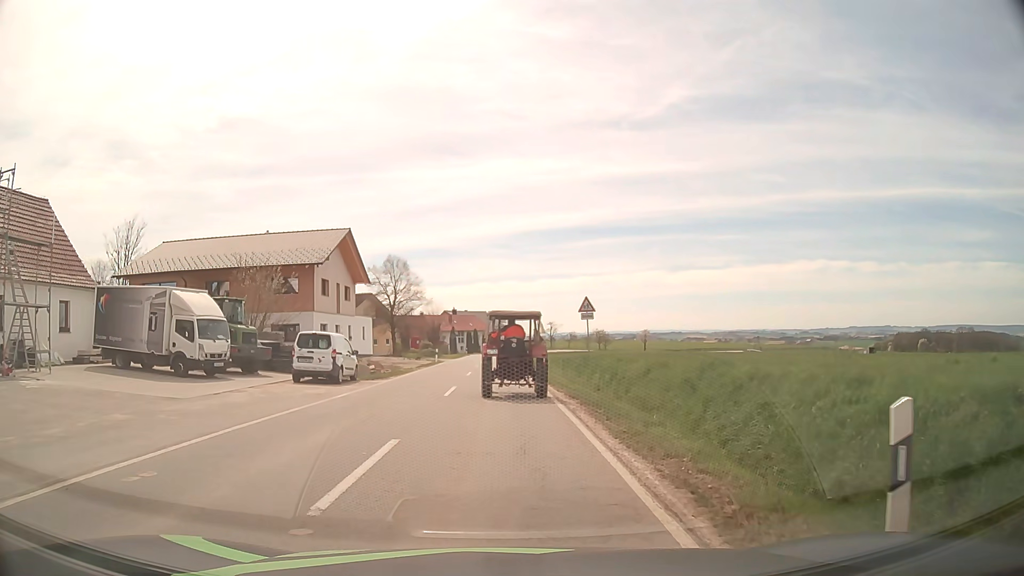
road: tertiary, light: Day
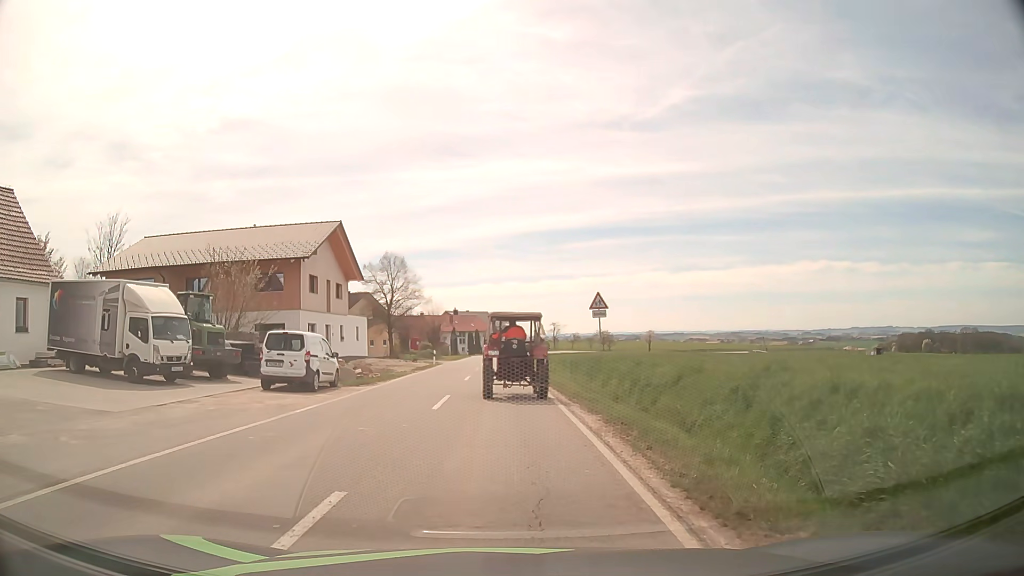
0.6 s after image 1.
(0.0, +3.3) m; 0°
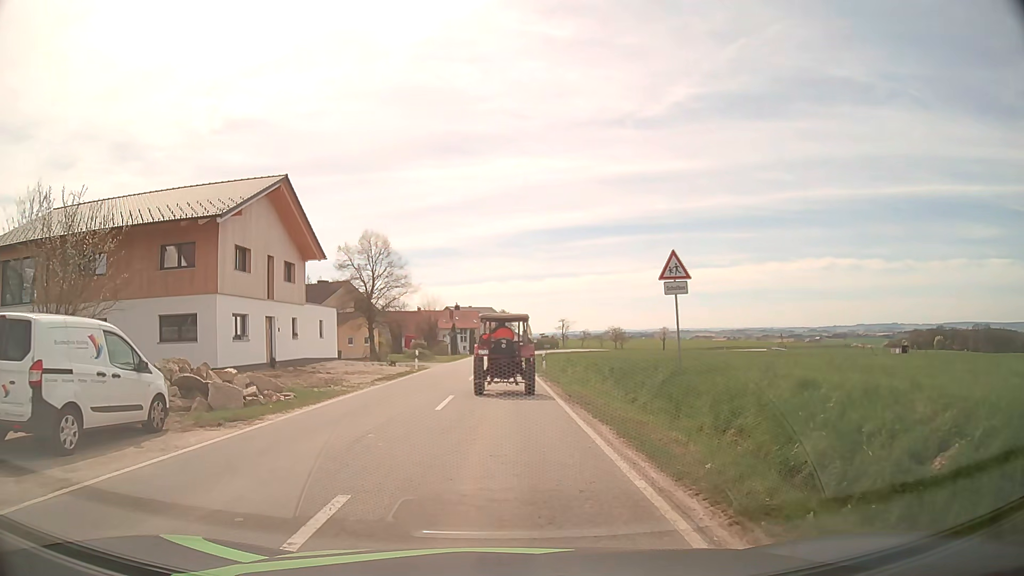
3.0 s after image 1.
(-0.1, +12.2) m; -1°
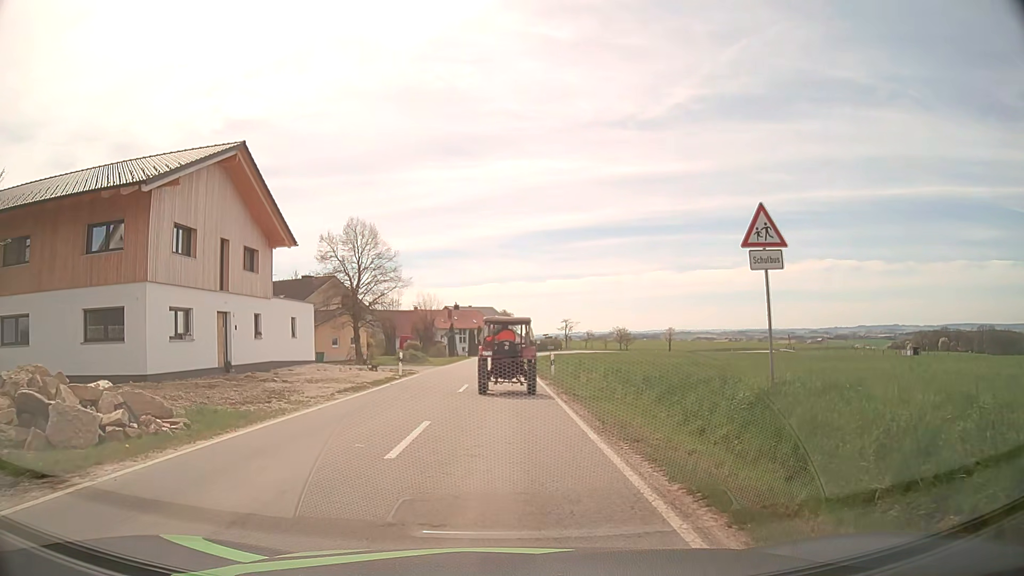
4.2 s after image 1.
(0.0, +5.9) m; 0°
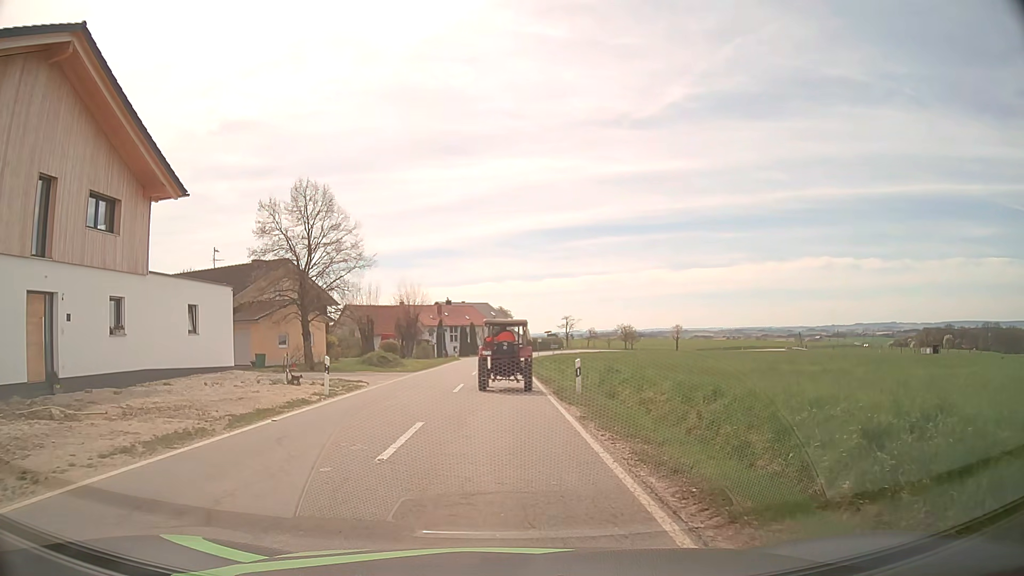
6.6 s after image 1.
(+0.1, +12.0) m; 0°
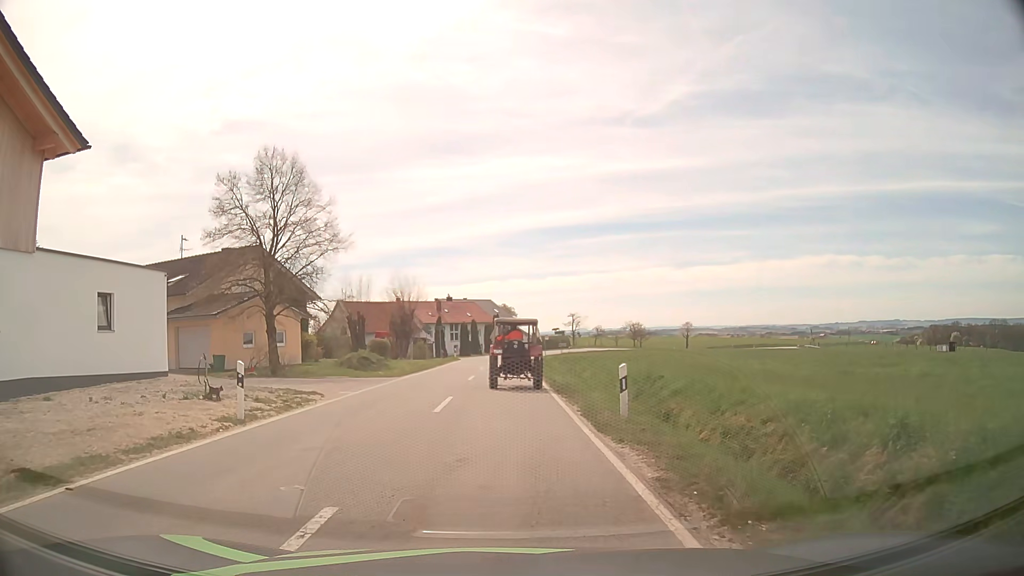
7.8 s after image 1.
(0.0, +6.5) m; 0°
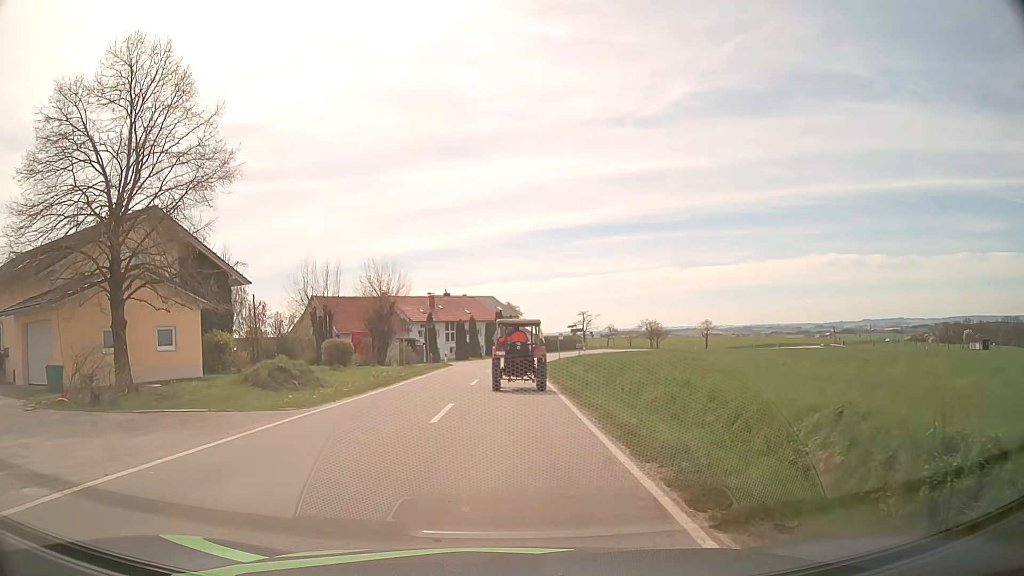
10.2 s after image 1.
(-0.1, +13.8) m; -1°
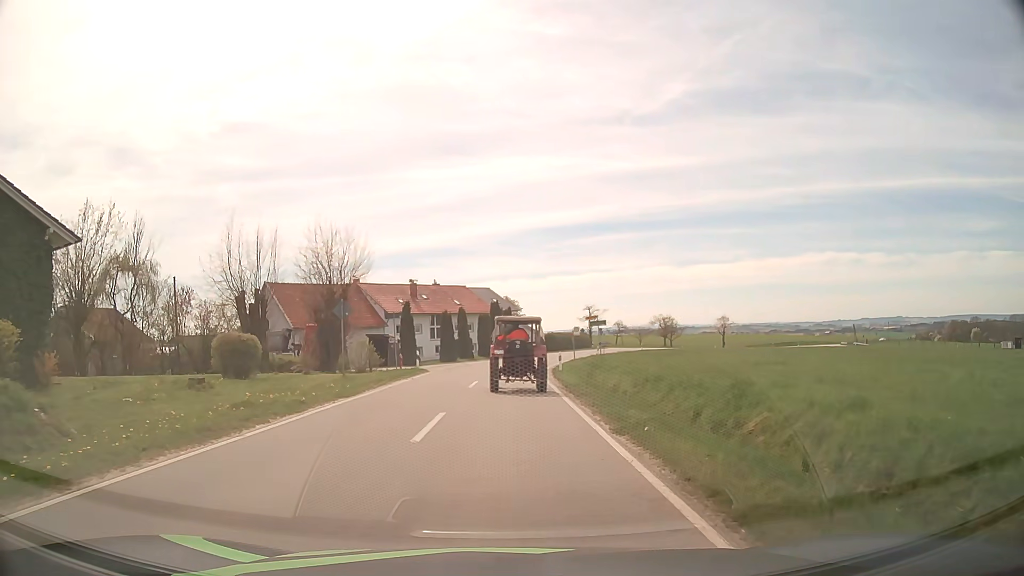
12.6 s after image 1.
(0.0, +14.5) m; 0°
(0, +10) (0, +20) (0, +30) (+1, +40) (+2, +50) (+4, +60) (+7, +69) (+10, +79) (+13, +88) (+18, +97) m
